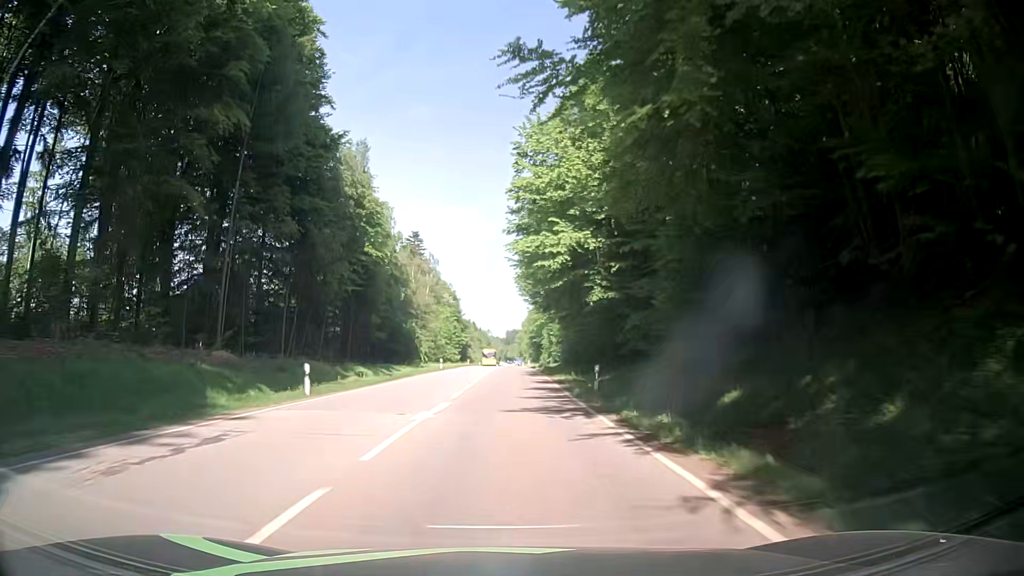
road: secondary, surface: asphalt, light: Day
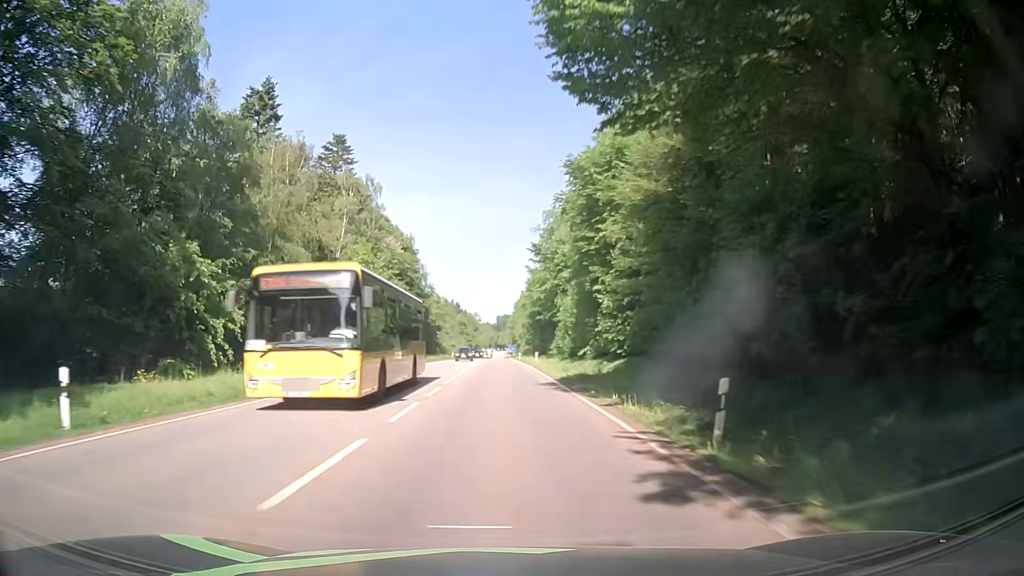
(+1.4, +57.2) m; +1°
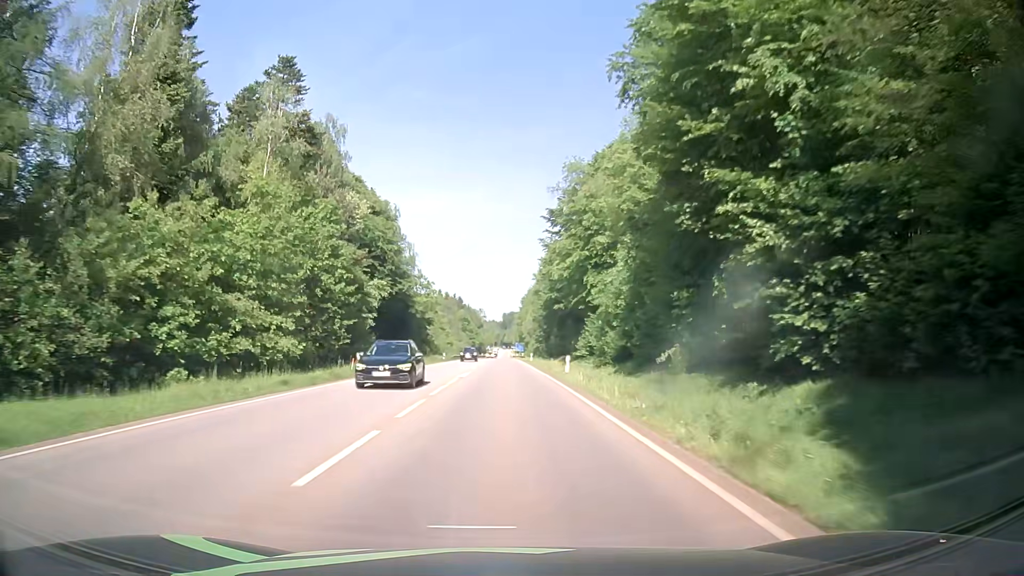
(-0.1, +23.4) m; -1°
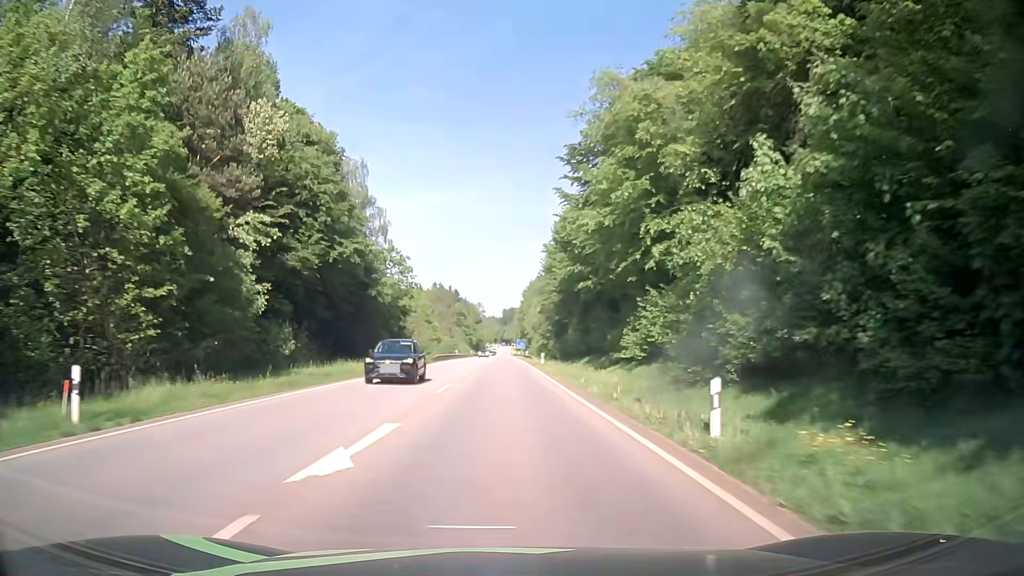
(+0.1, +22.8) m; 0°
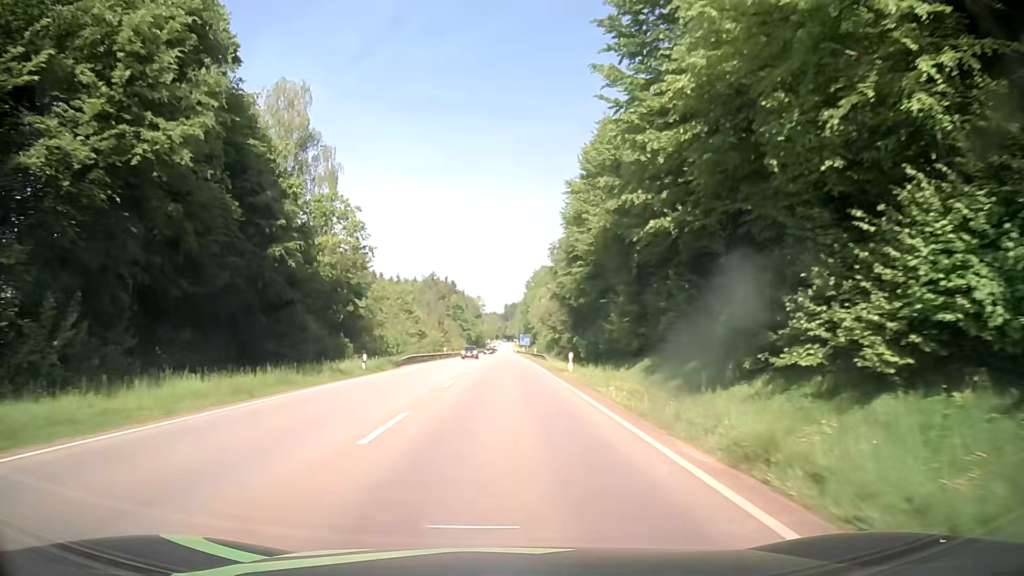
(0.0, +22.6) m; 0°
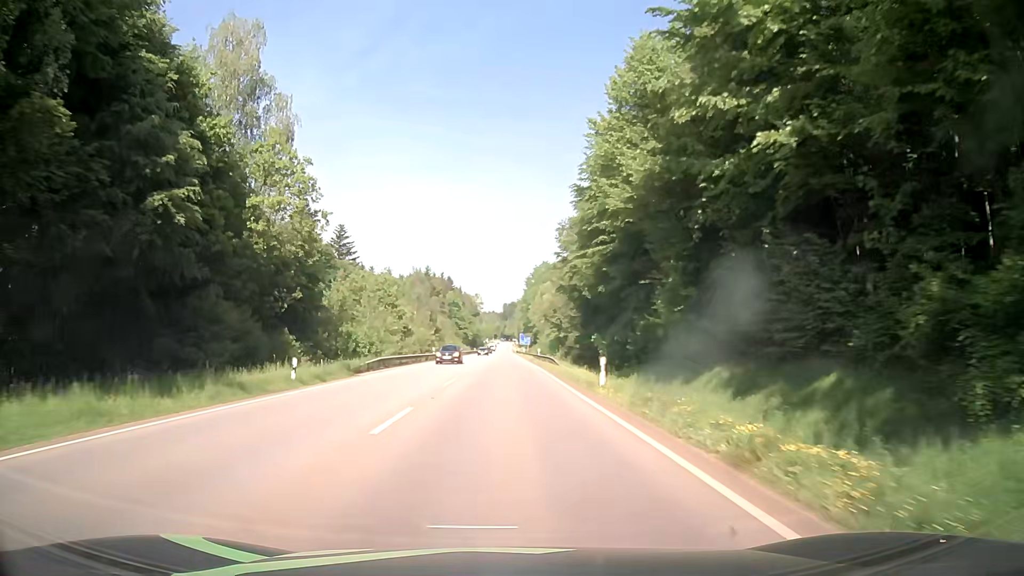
(-0.1, +11.2) m; -1°
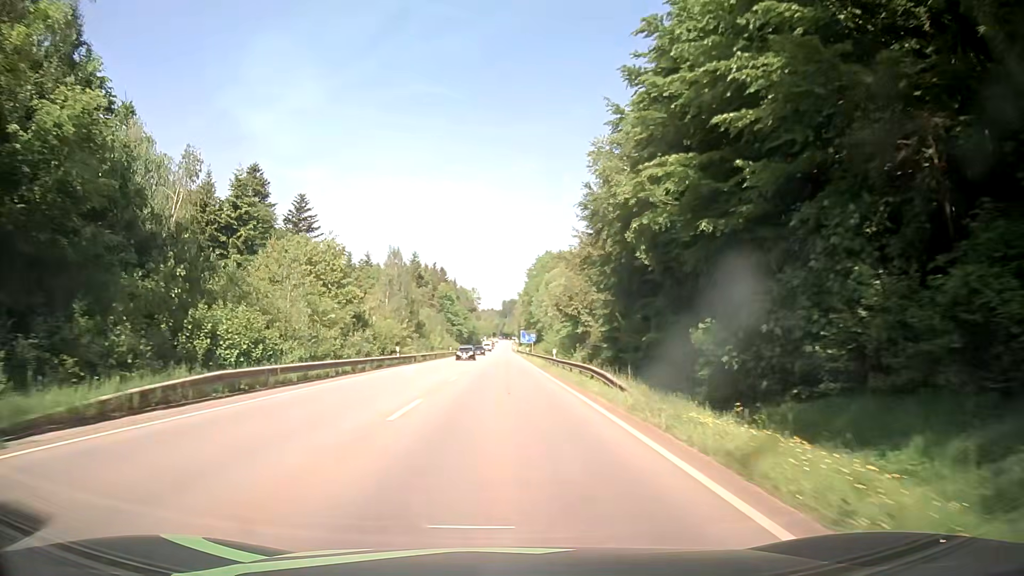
(+0.2, +22.3) m; +1°
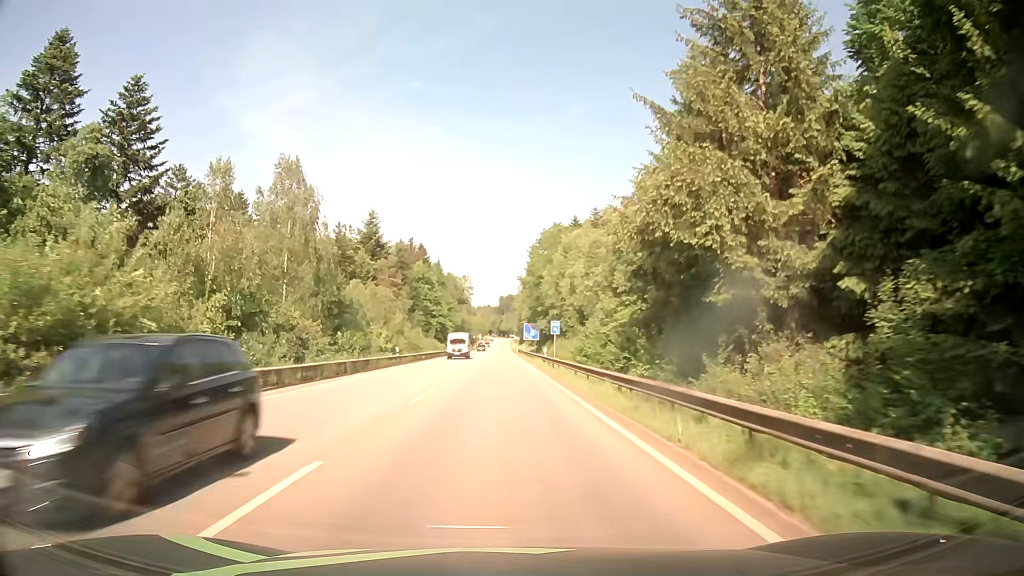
(-0.7, +44.6) m; 0°
(0, +10) (0, +20) (0, +30) (0, +40) (0, +50) (-1, +60) (-1, +70) (-1, +80) (-1, +90) (-1, +100) m
